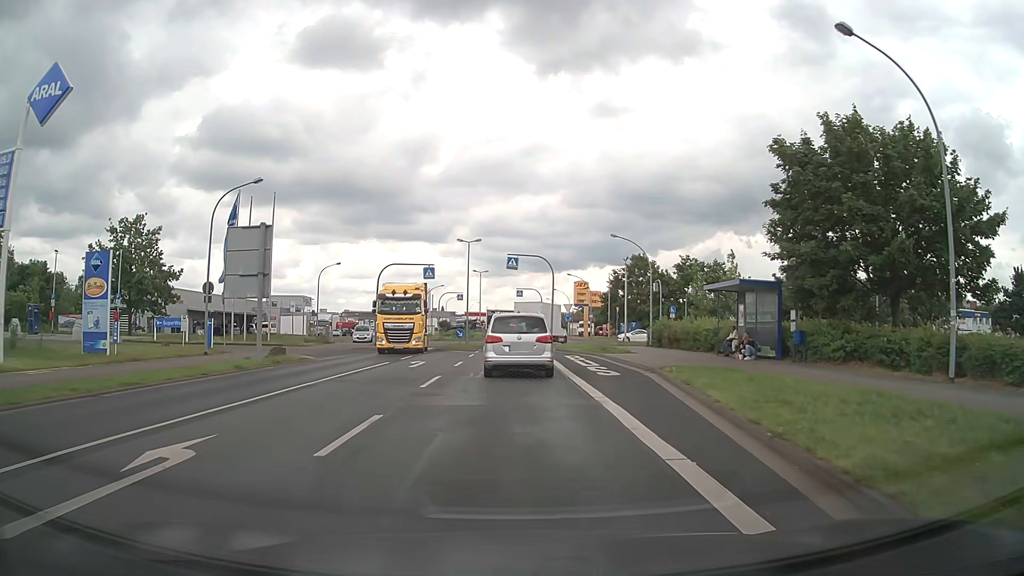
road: tertiary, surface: asphalt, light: Day
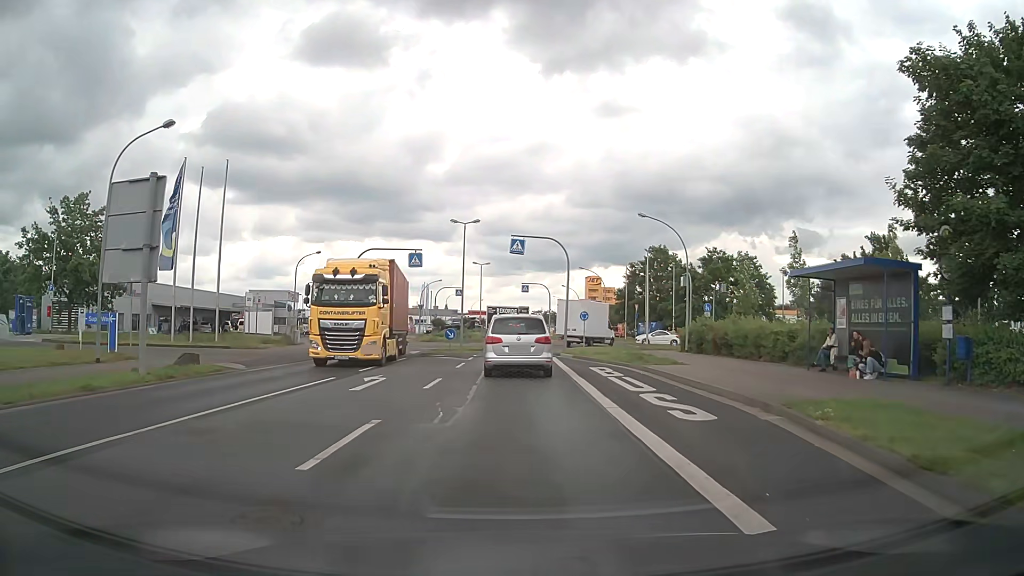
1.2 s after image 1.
(0.0, +8.9) m; 0°
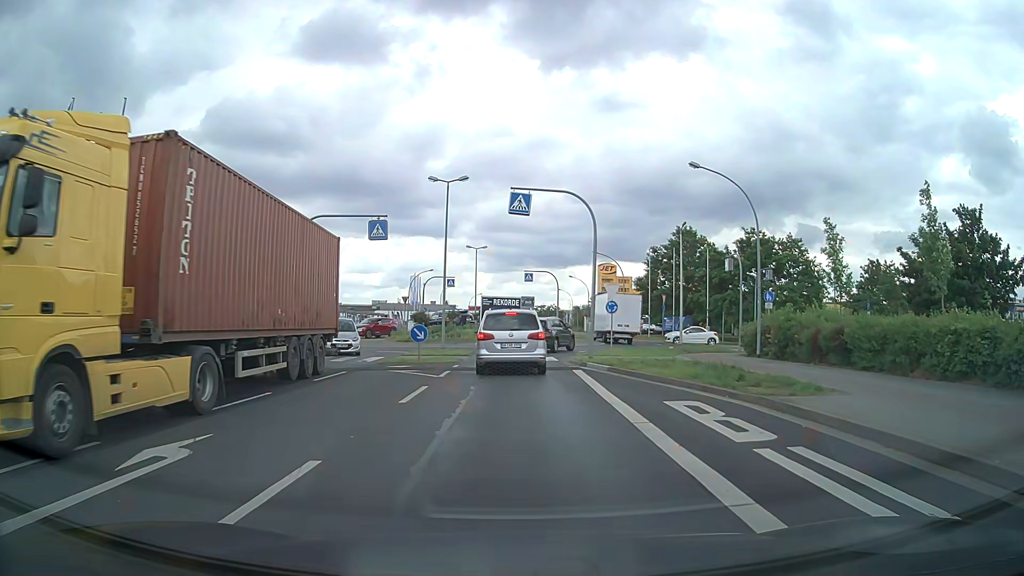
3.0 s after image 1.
(0.0, +11.3) m; 0°
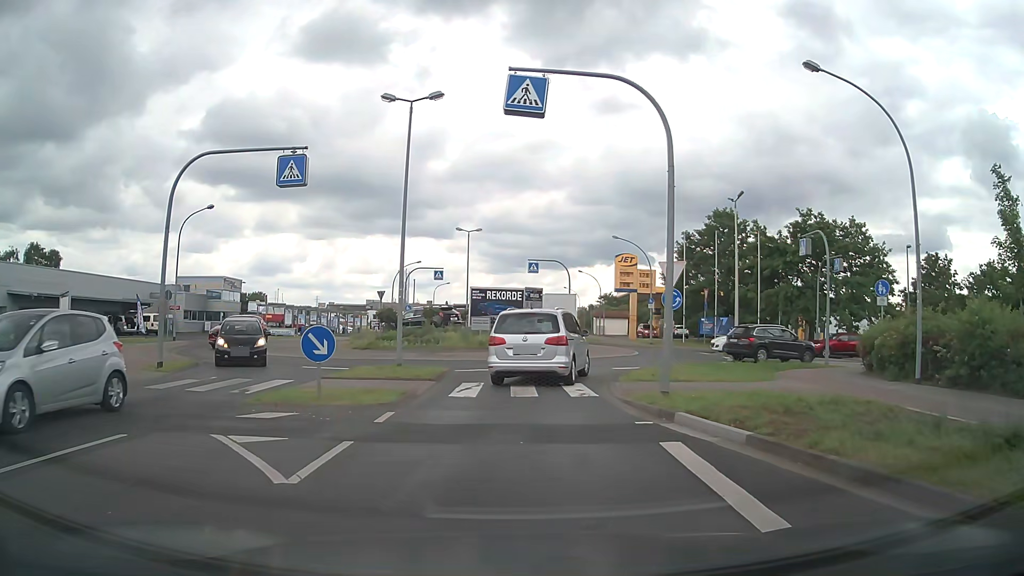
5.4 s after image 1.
(0.0, +11.6) m; 0°
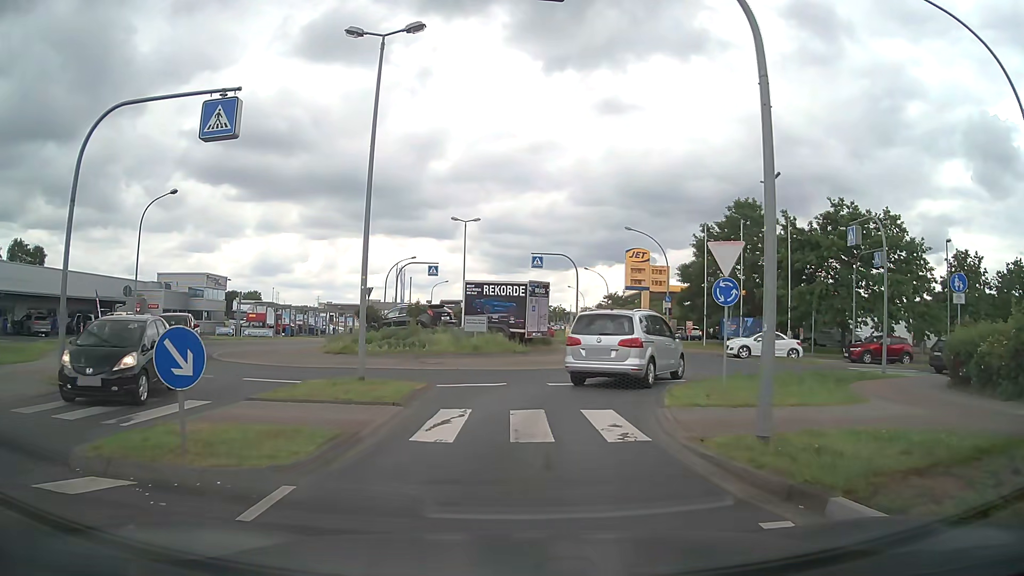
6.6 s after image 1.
(0.0, +4.8) m; 0°
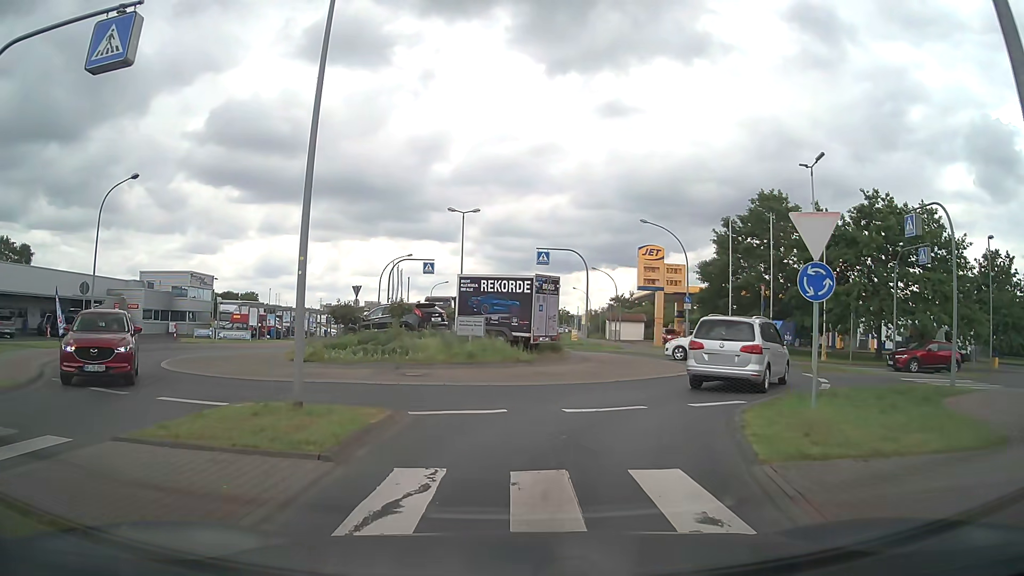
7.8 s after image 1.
(0.0, +4.4) m; -1°
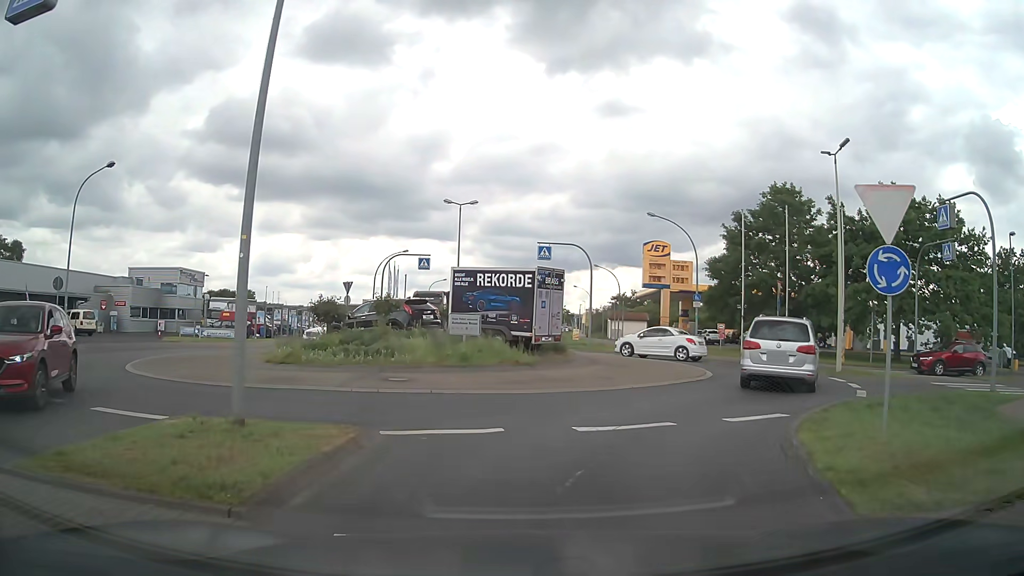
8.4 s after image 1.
(0.0, +2.2) m; +1°
